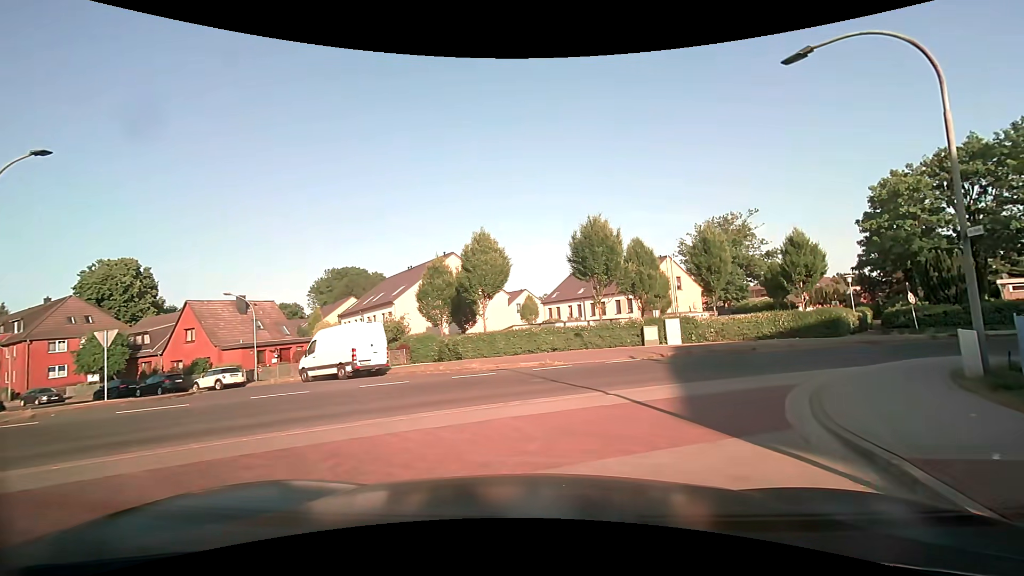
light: Day
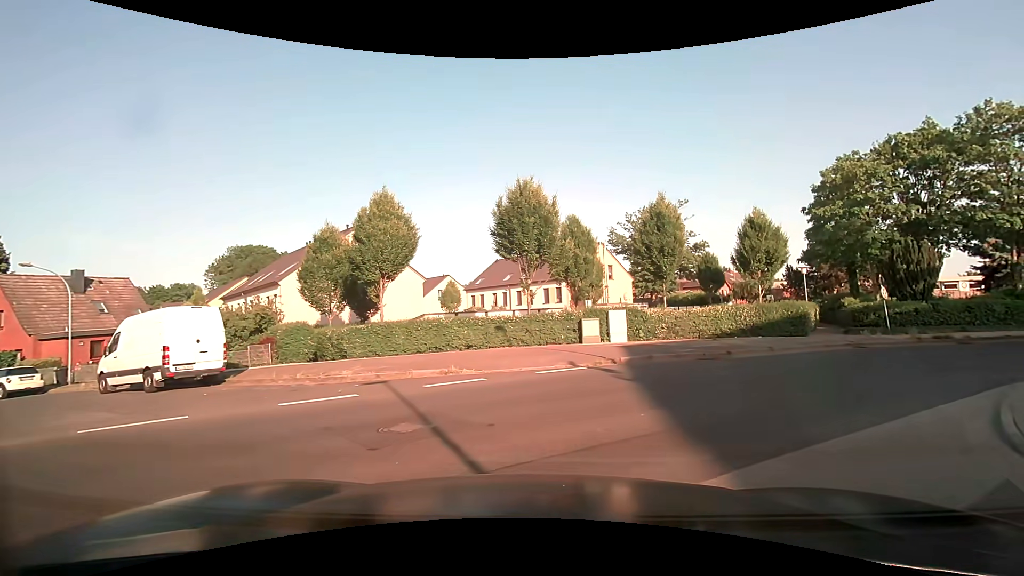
(+0.3, +6.6) m; +7°
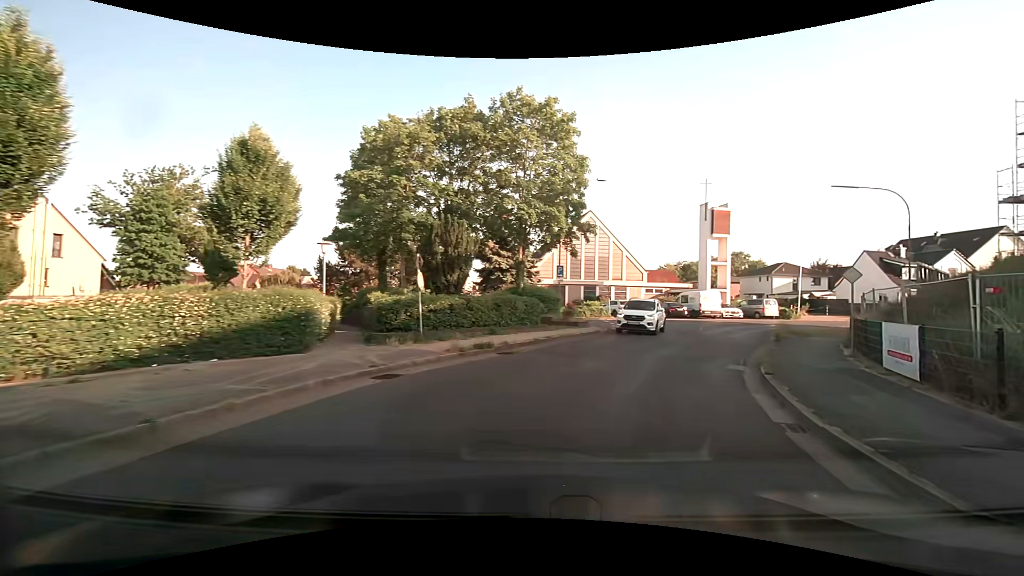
(+5.3, +12.3) m; +49°
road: residential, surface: asphalt
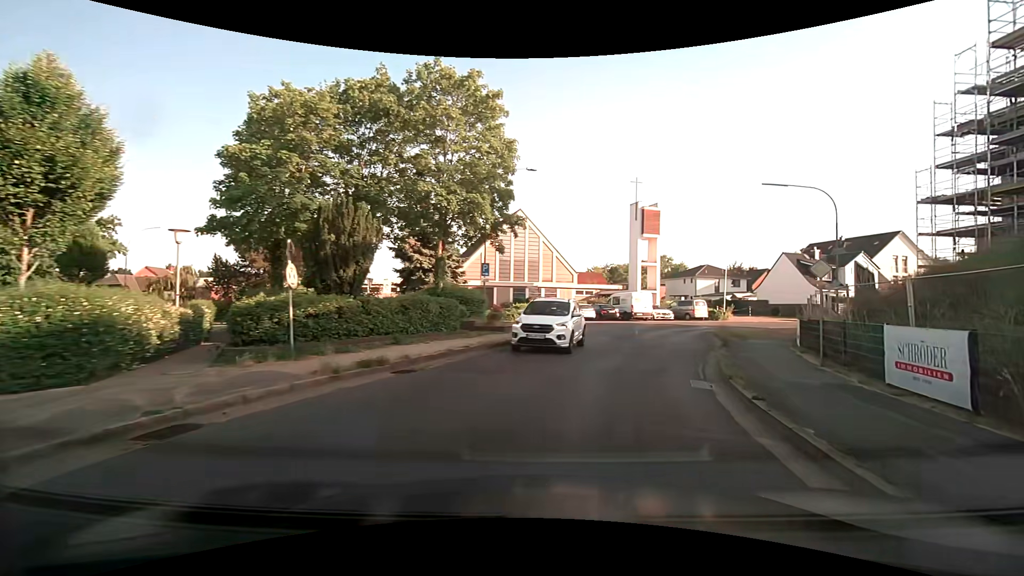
(+0.2, +3.6) m; +8°
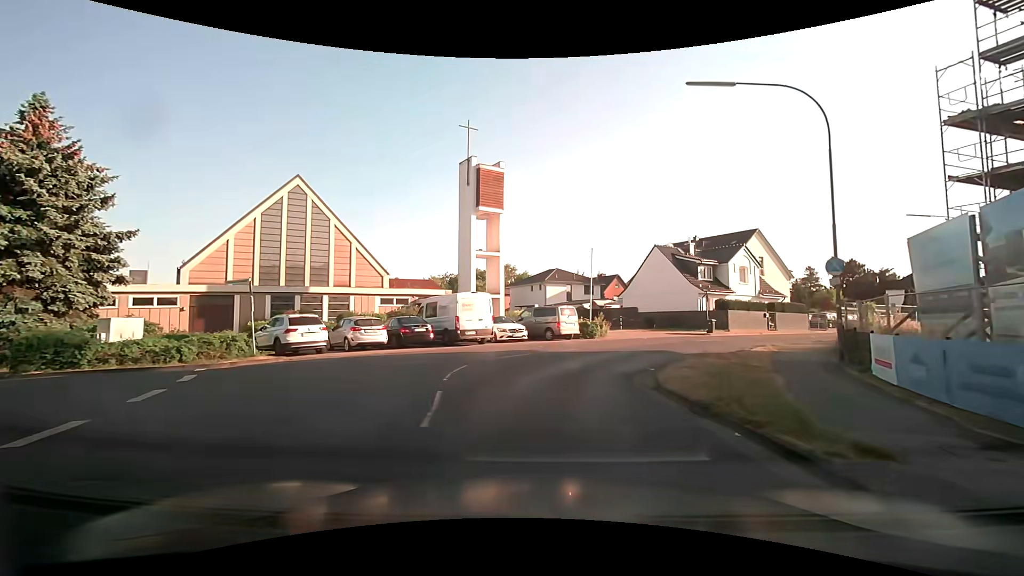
(+4.1, +19.7) m; +17°
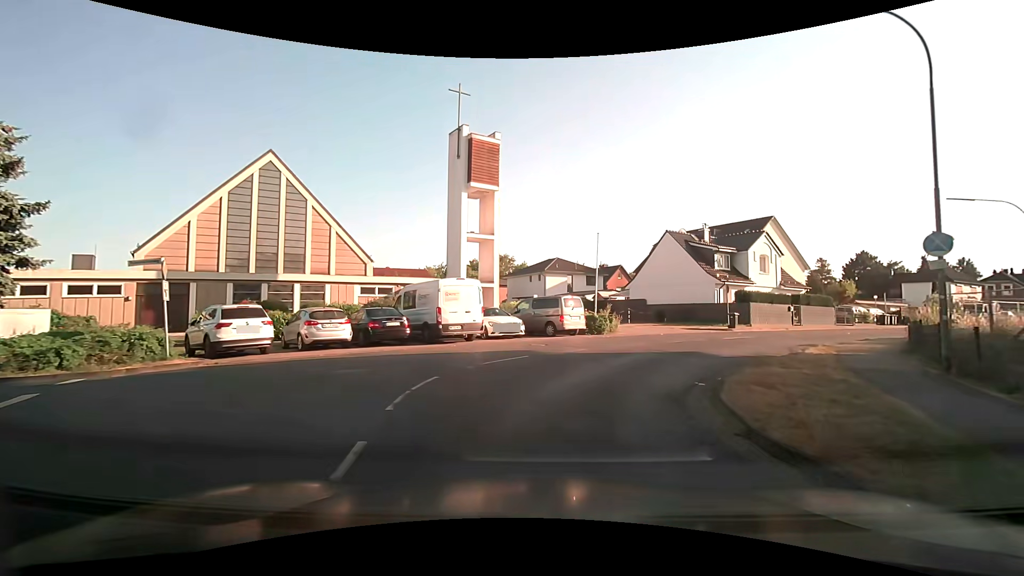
(0.0, +4.0) m; 0°
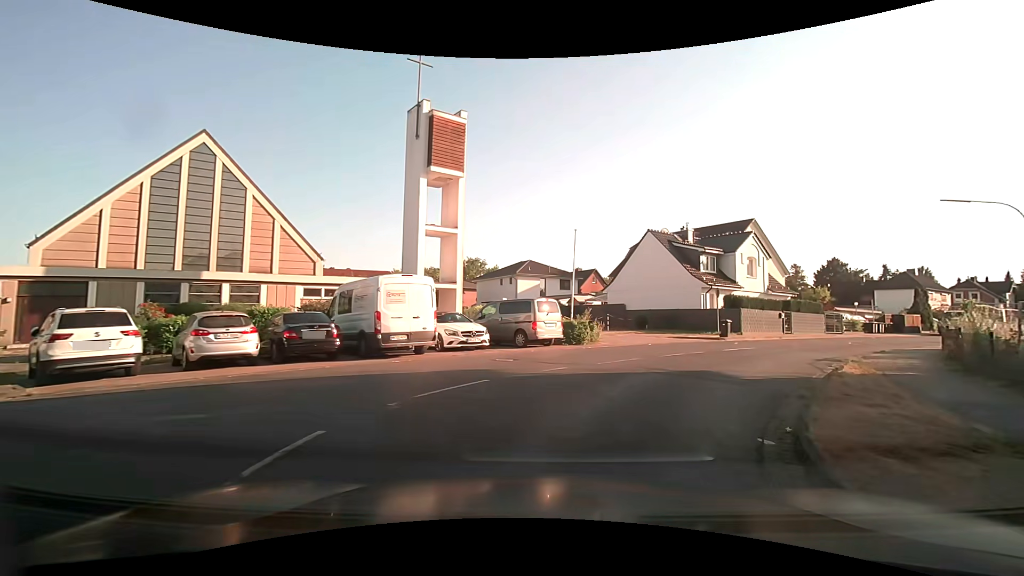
(+0.1, +3.9) m; +4°
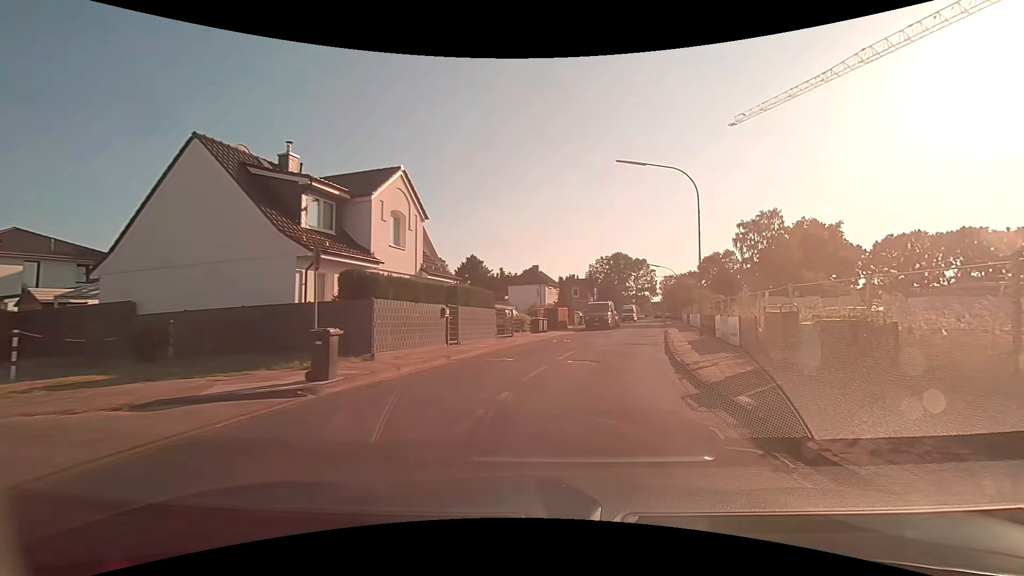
(+6.3, +18.5) m; +38°
(+1, +10) (+3, +20) (+6, +29) (+8, +39) (+11, +49) (+13, +58) (+16, +68) (+19, +78) (+21, +87) (+24, +97) m
